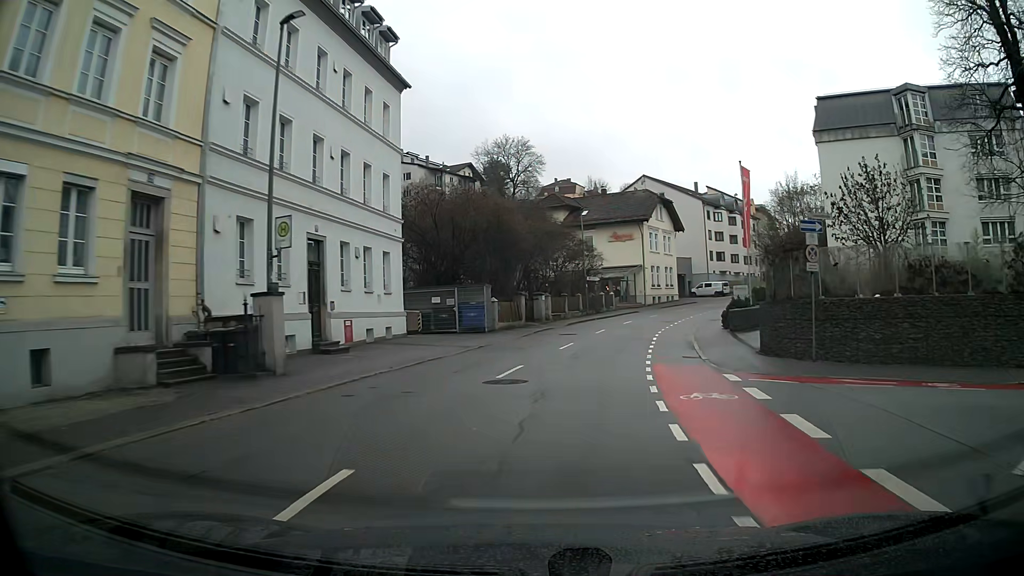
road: tertiary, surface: asphalt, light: Day
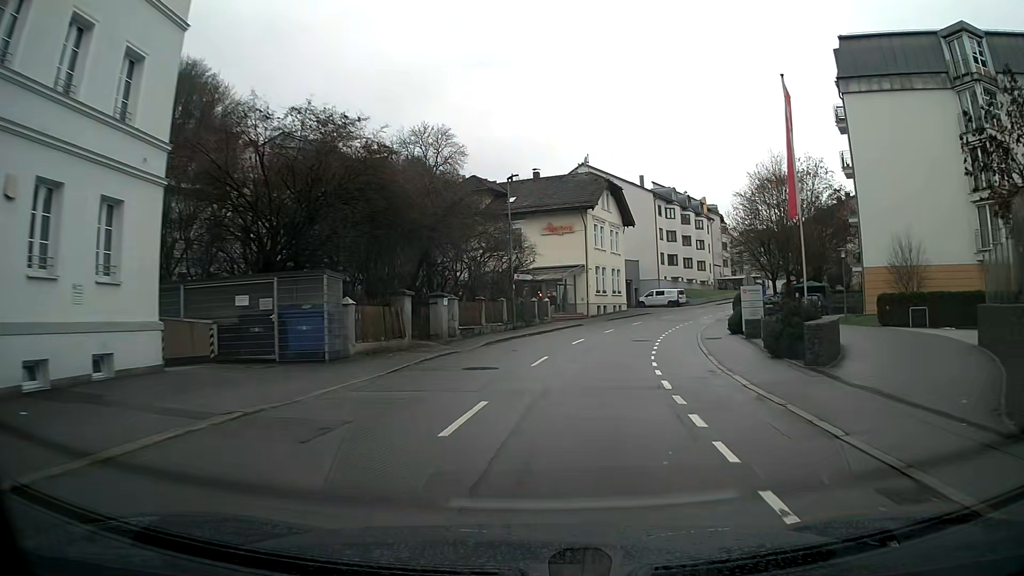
(+0.8, +15.0) m; +7°
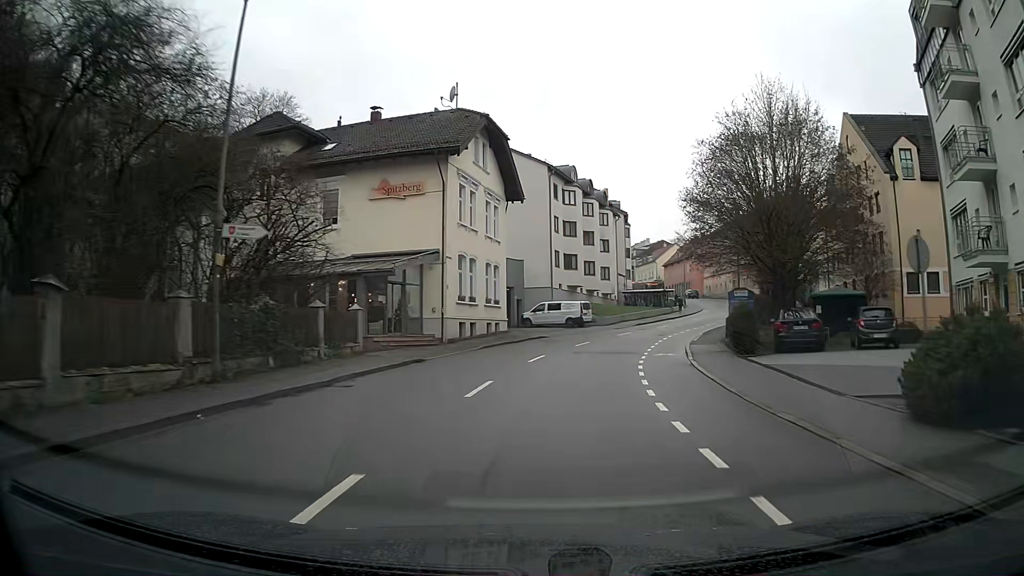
(+2.2, +22.5) m; +11°
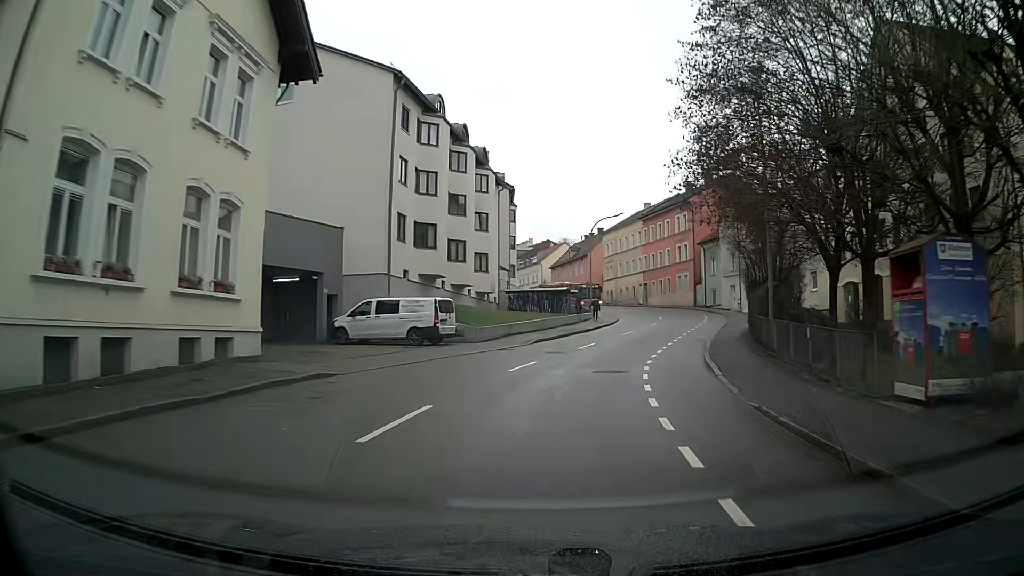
(+2.0, +22.3) m; +11°
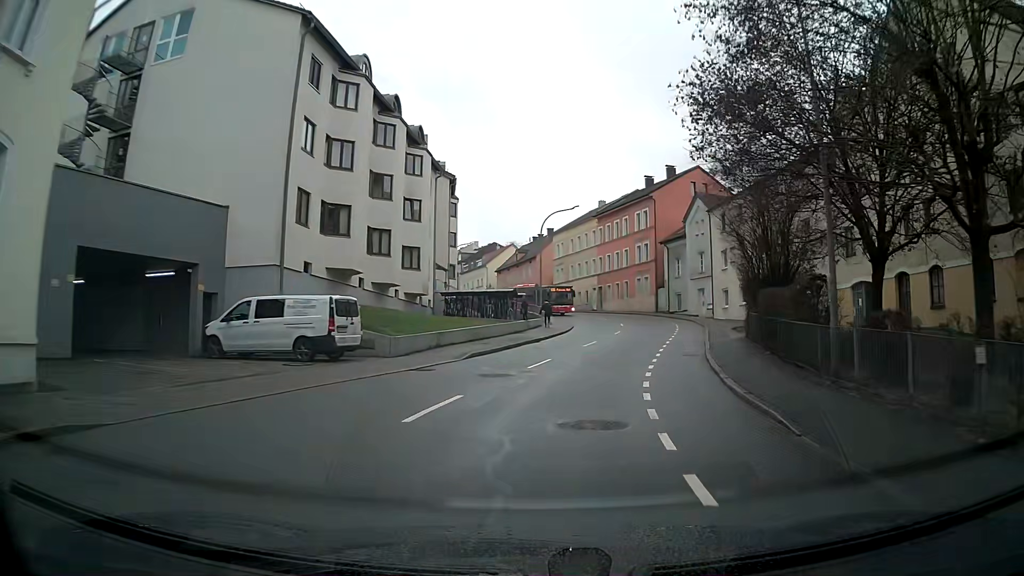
(+0.3, +7.3) m; +5°
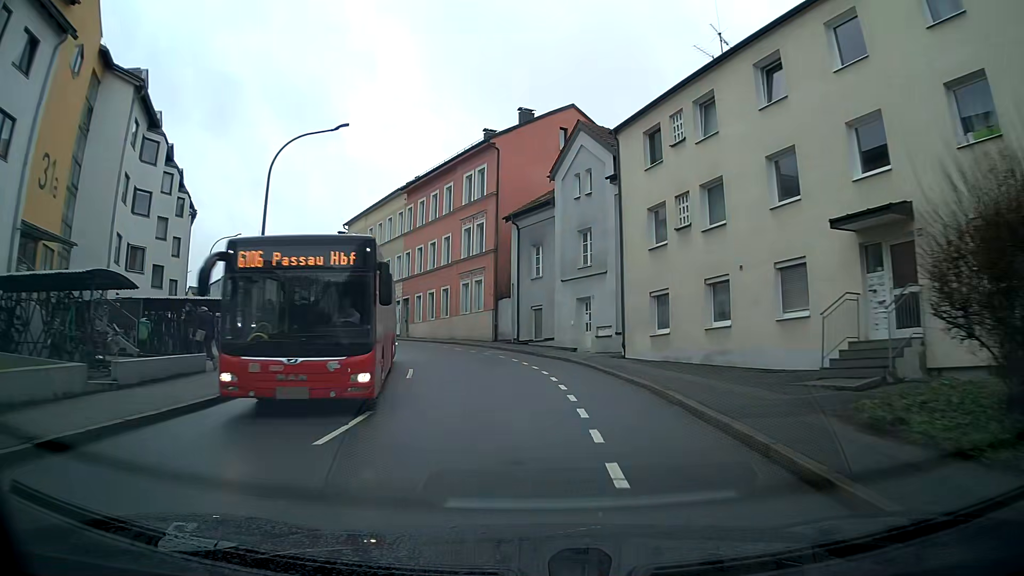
(+3.8, +27.3) m; +10°
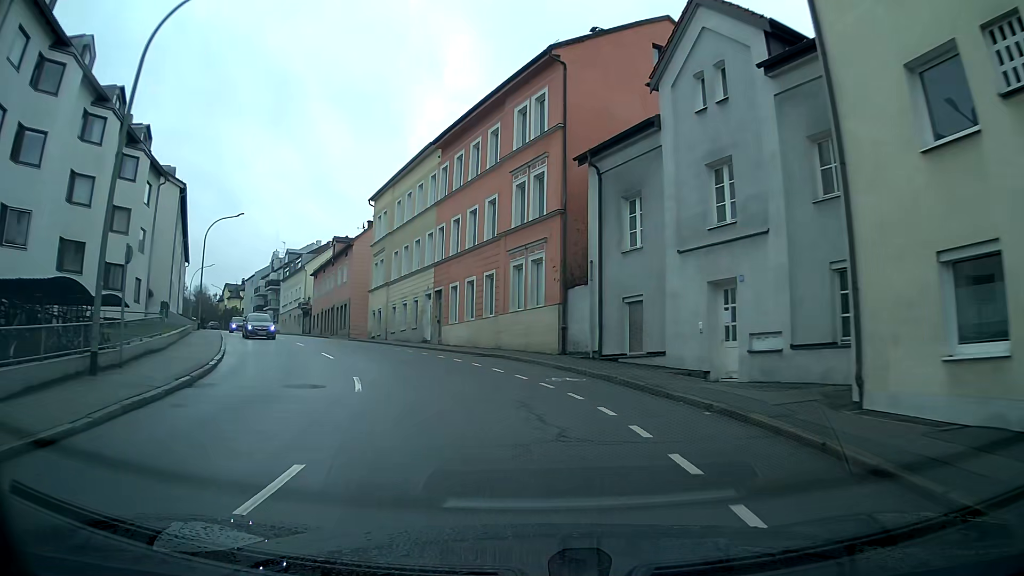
(-0.7, +13.5) m; -7°
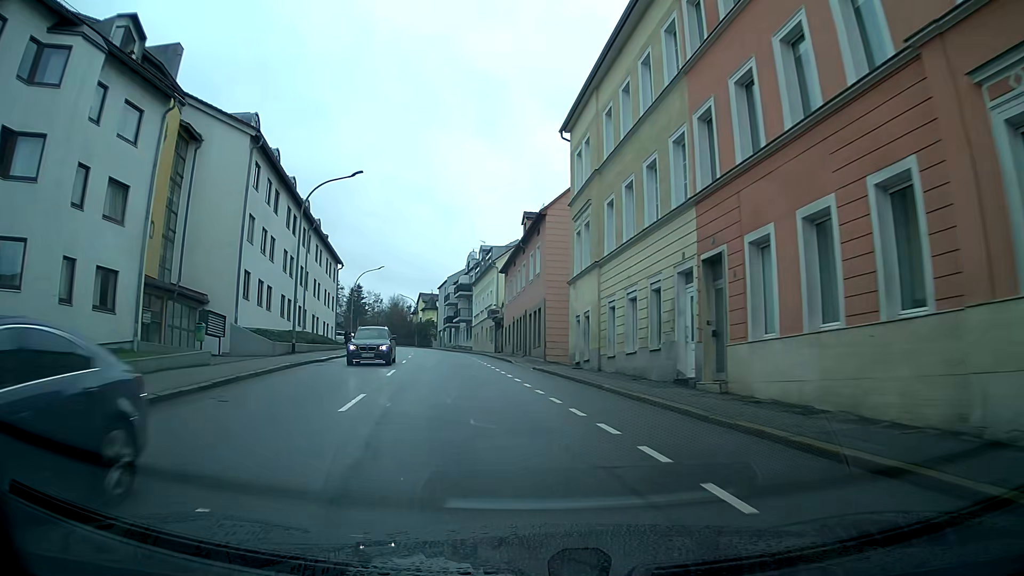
(-3.2, +20.2) m; -18°
(-1, +10) (-1, +20) (-3, +30) (-4, +40) (-6, +50) (-8, +59) (-10, +69) (-12, +79) (-15, +89) (-18, +98) m
